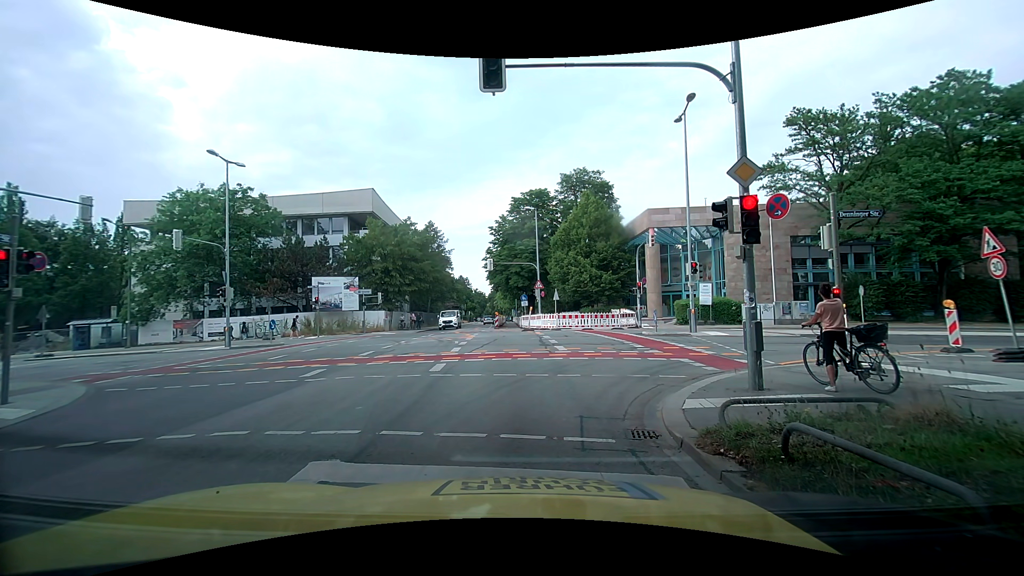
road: secondary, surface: asphalt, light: Day
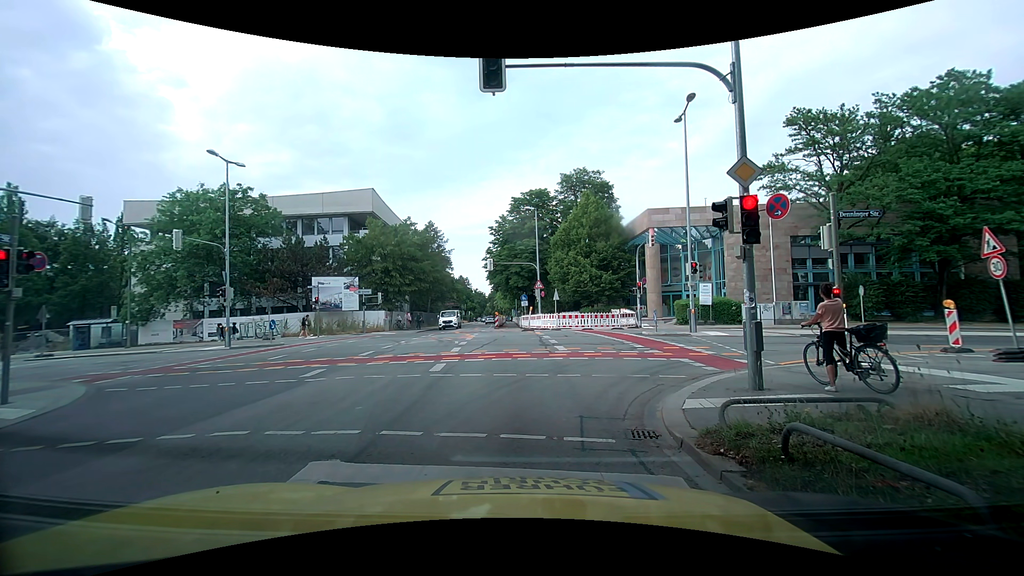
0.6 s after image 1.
(0.0, 0.0) m; 0°
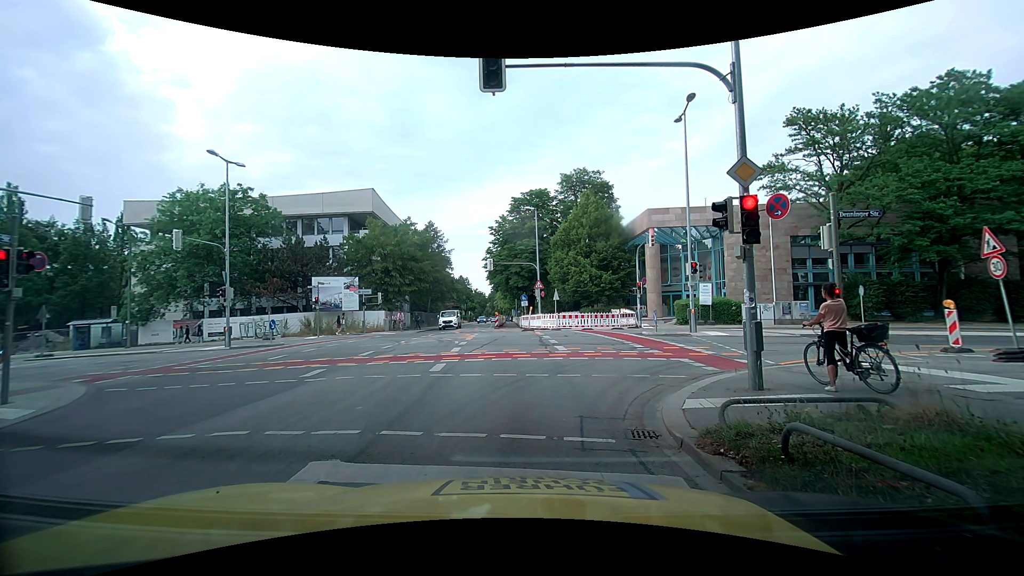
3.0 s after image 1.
(0.0, 0.0) m; 0°
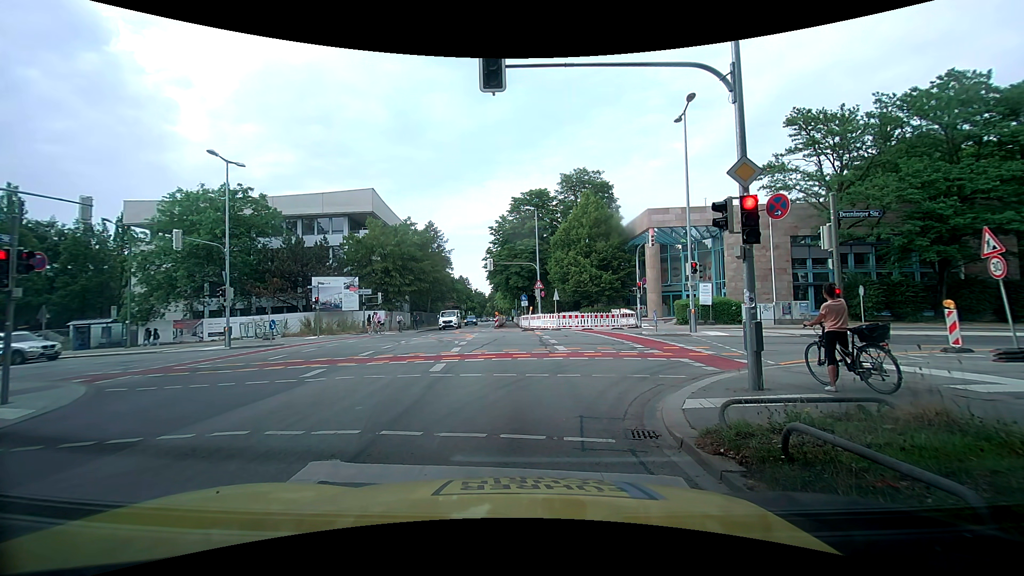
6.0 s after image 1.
(0.0, 0.0) m; 0°
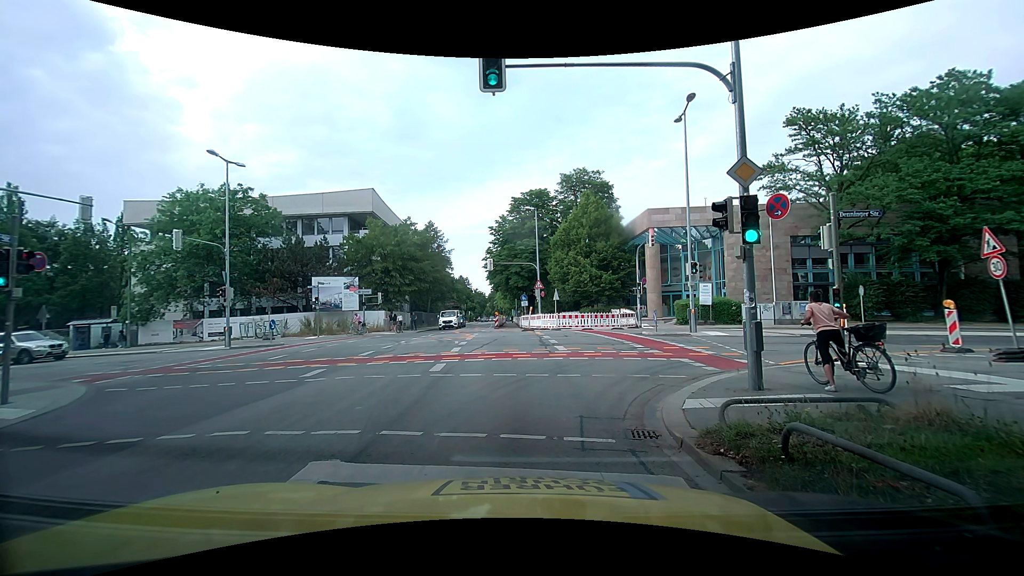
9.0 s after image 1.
(0.0, 0.0) m; 0°
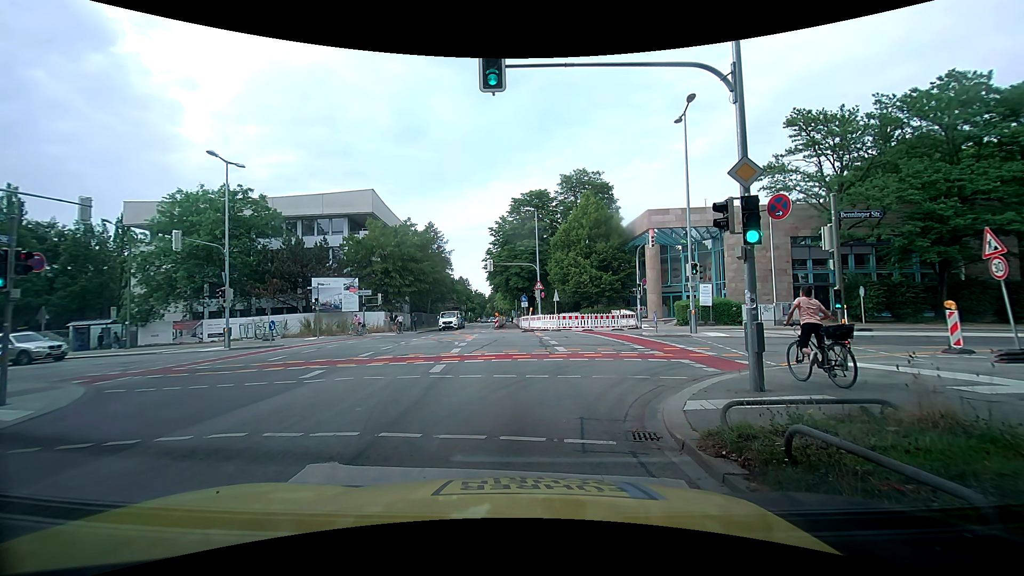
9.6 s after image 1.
(0.0, 0.0) m; 0°
